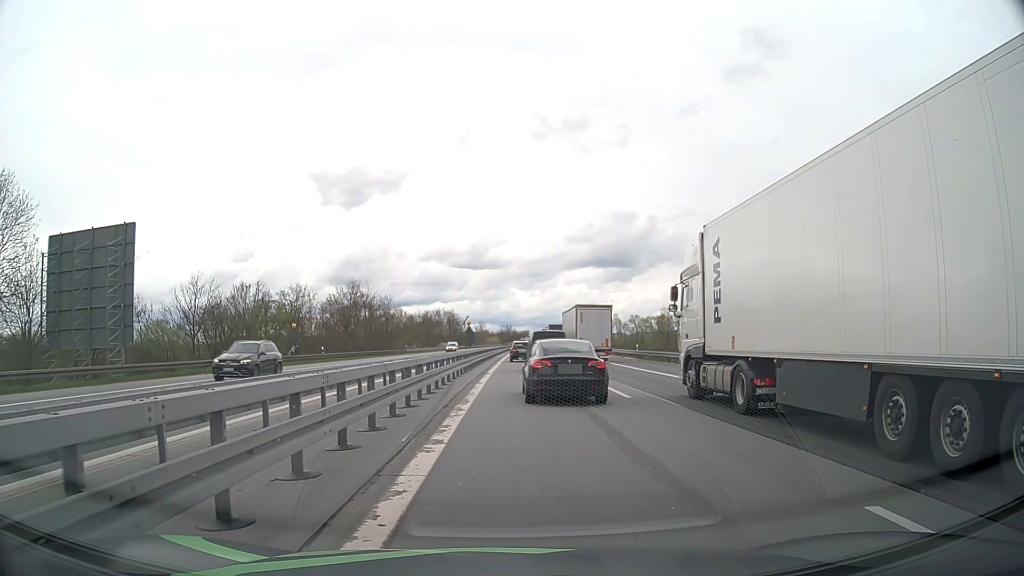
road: motorway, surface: asphalt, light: Day
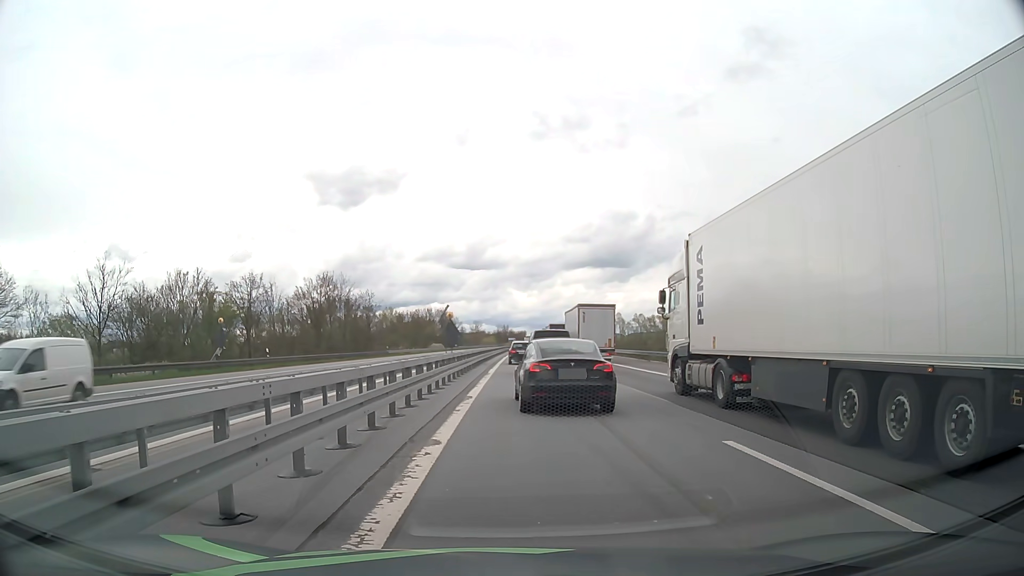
(+0.1, +13.8) m; +1°
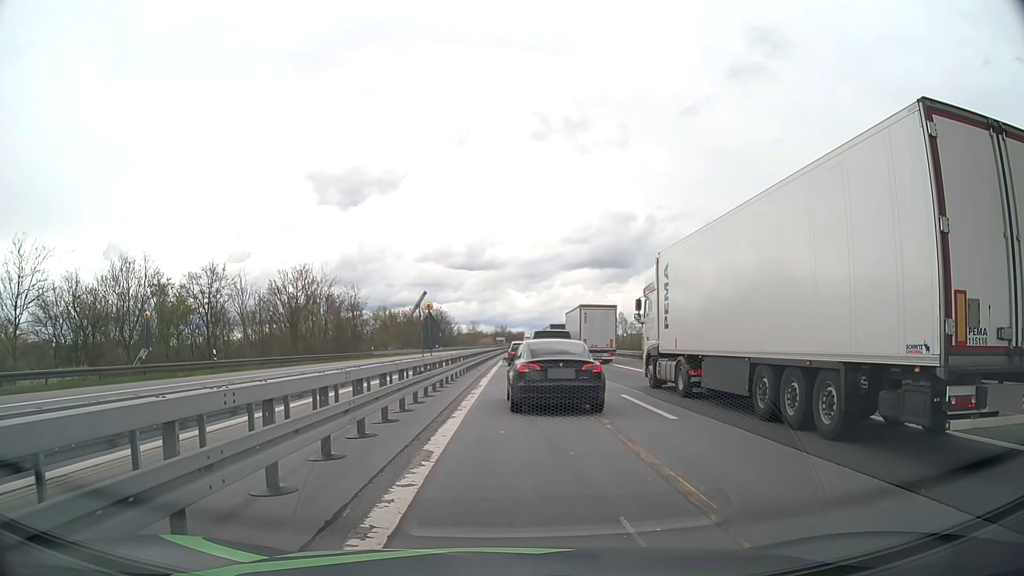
(0.0, +8.9) m; 0°
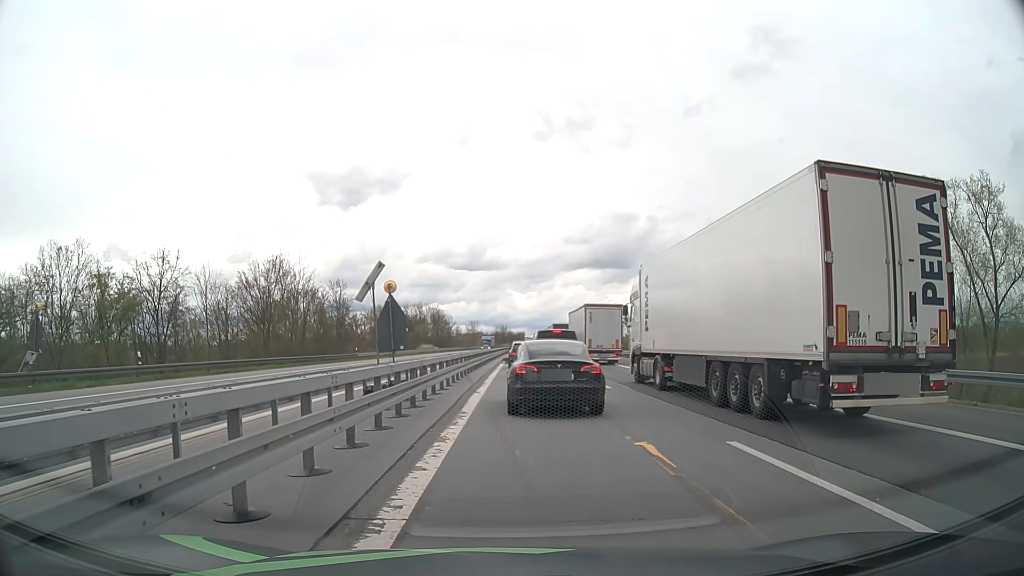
(0.0, +9.1) m; 0°
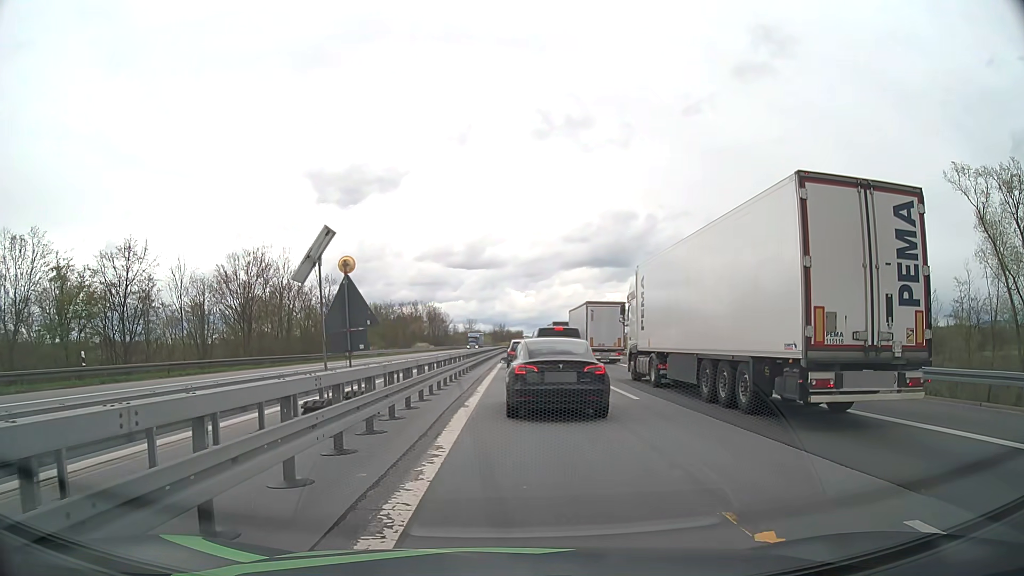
(0.0, +4.7) m; 0°
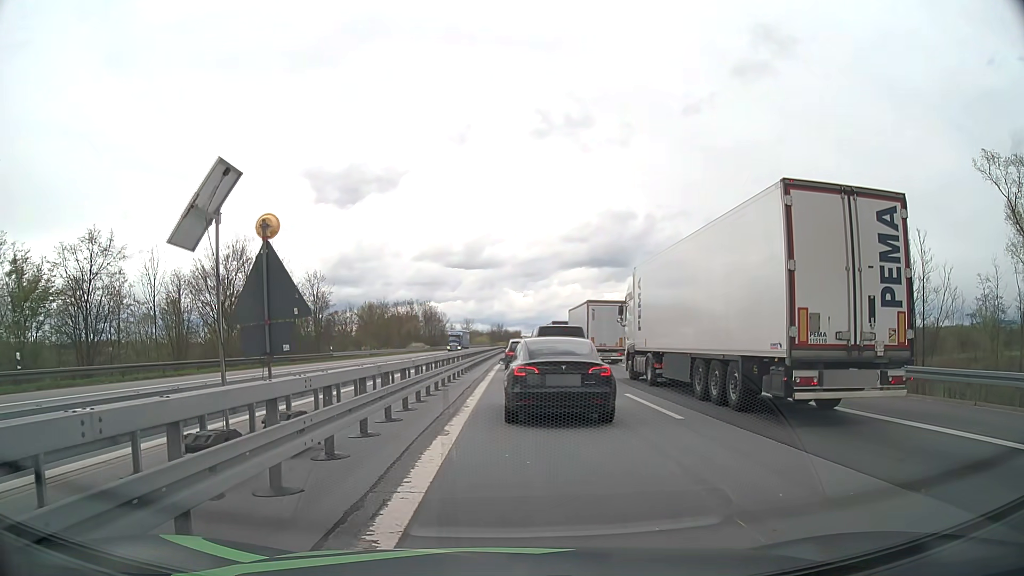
(0.0, +4.4) m; 0°
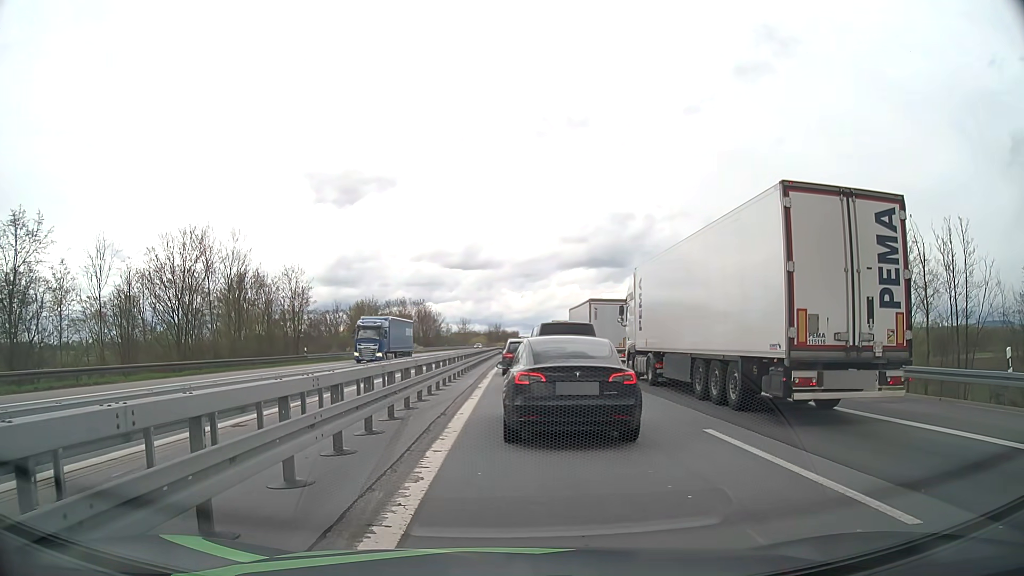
(+0.1, +7.6) m; 0°
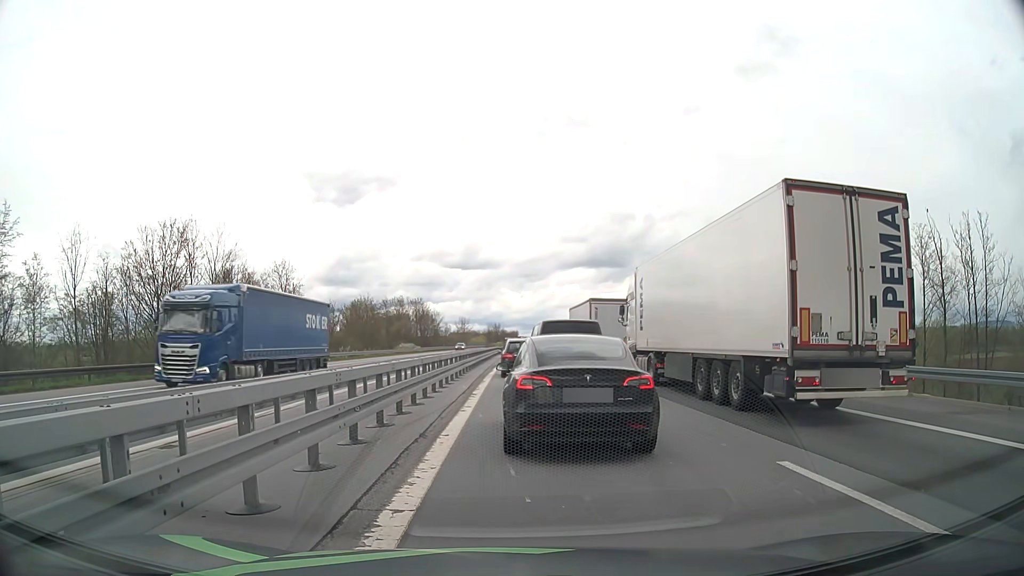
(0.0, +3.0) m; 0°
